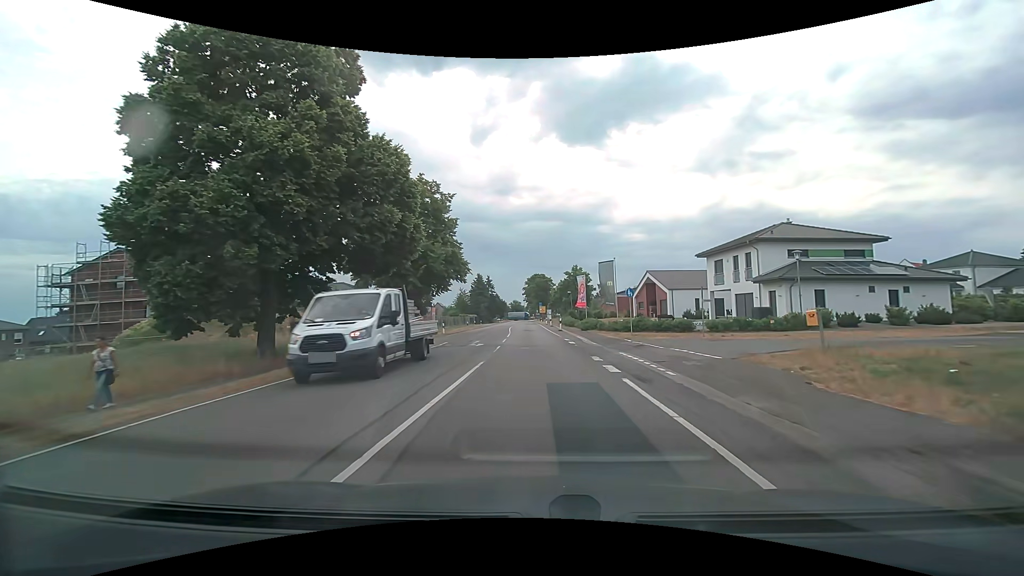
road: secondary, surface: asphalt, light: Day
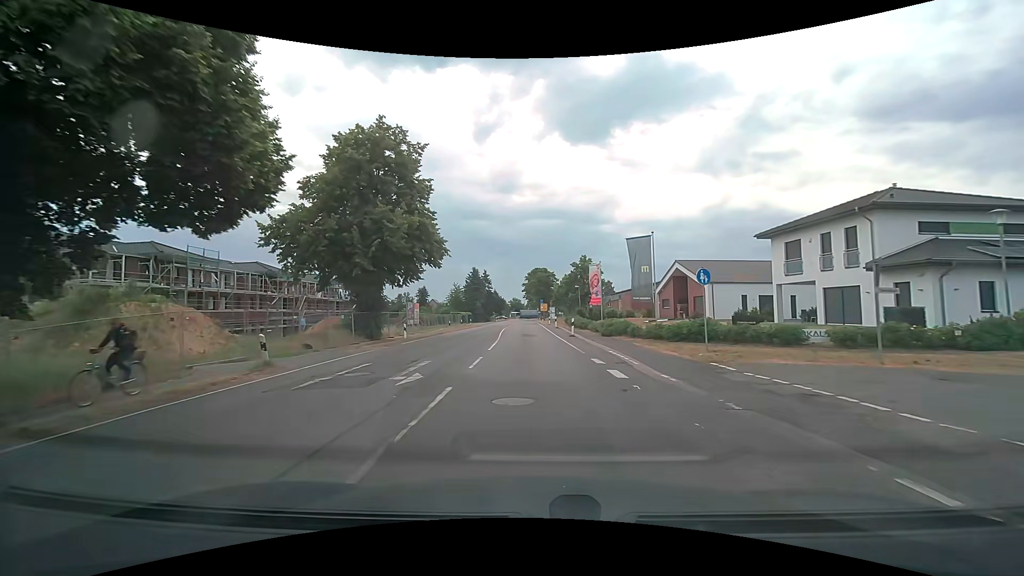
(0.0, +13.2) m; 0°
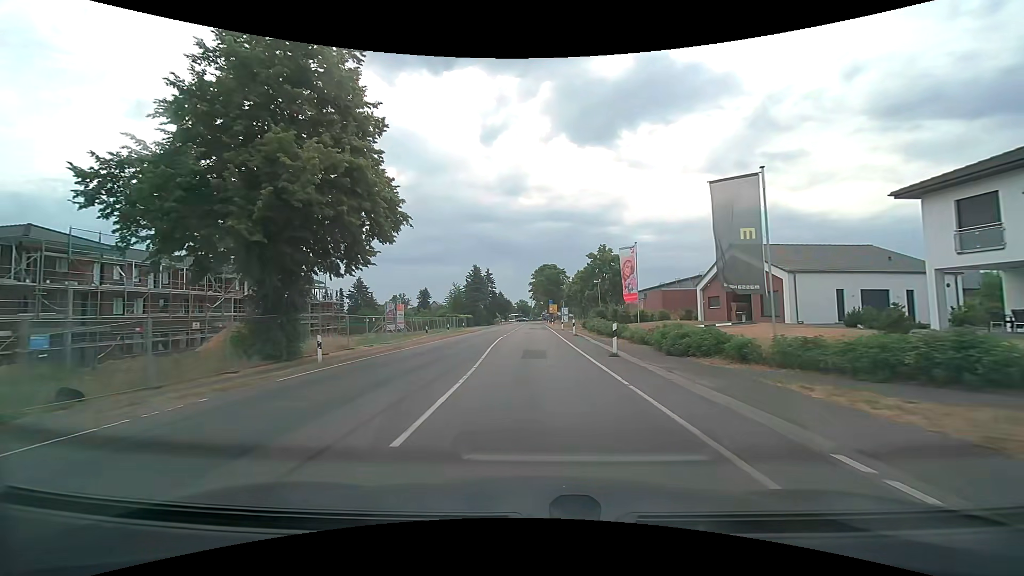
(-0.1, +13.2) m; -1°
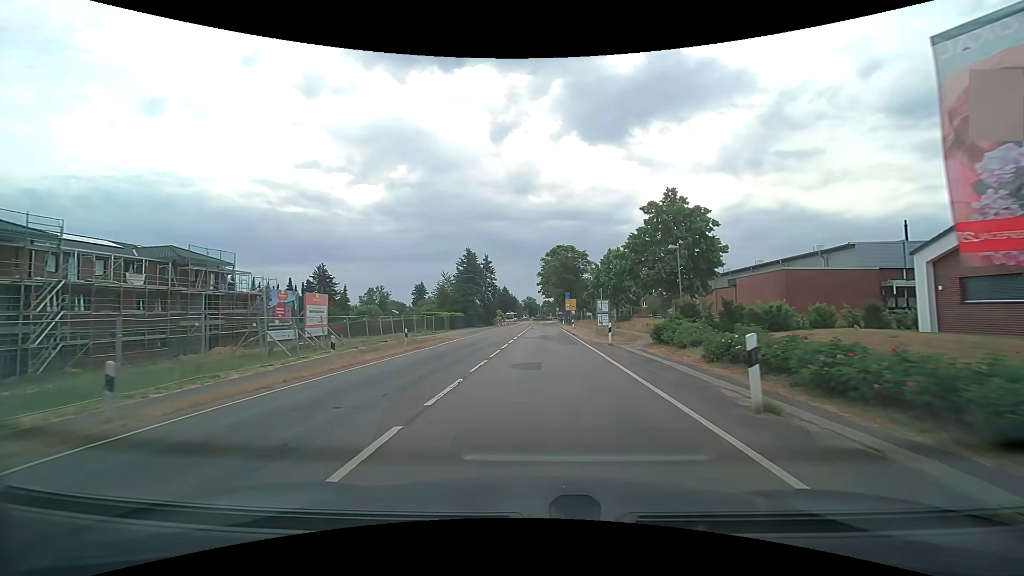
(-0.3, +26.5) m; -1°
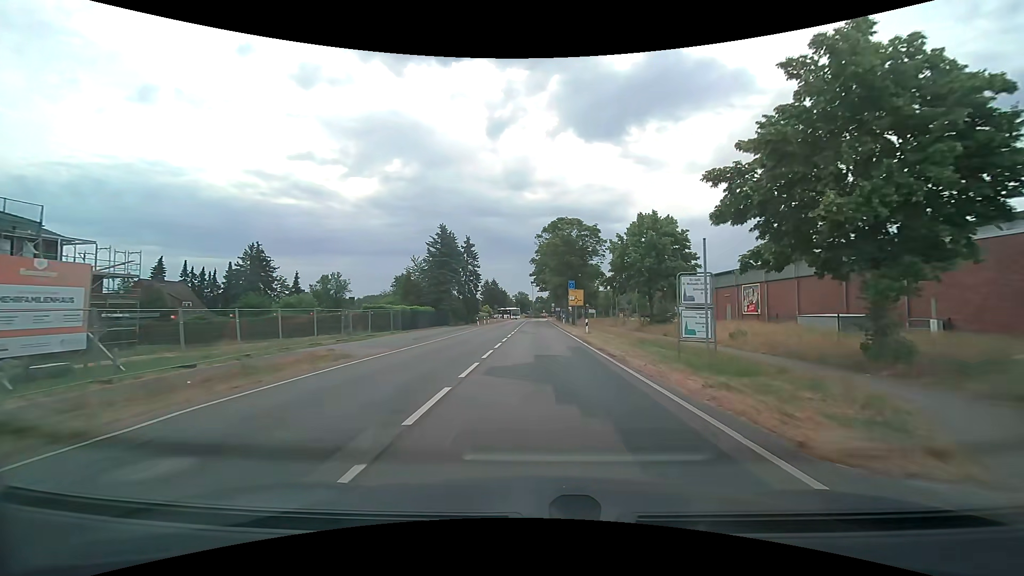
(+0.1, +20.1) m; +1°
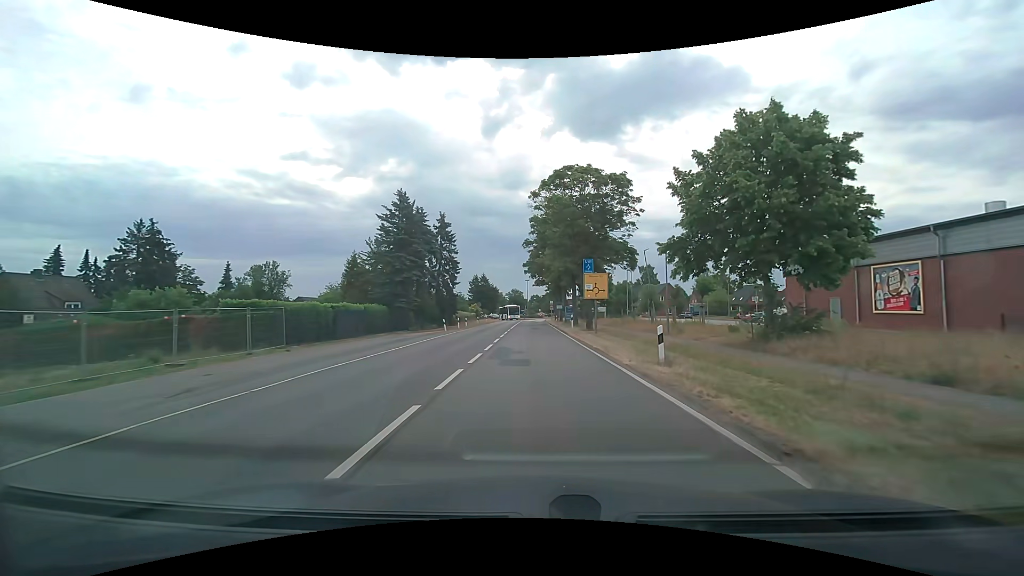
(+0.2, +19.8) m; +1°
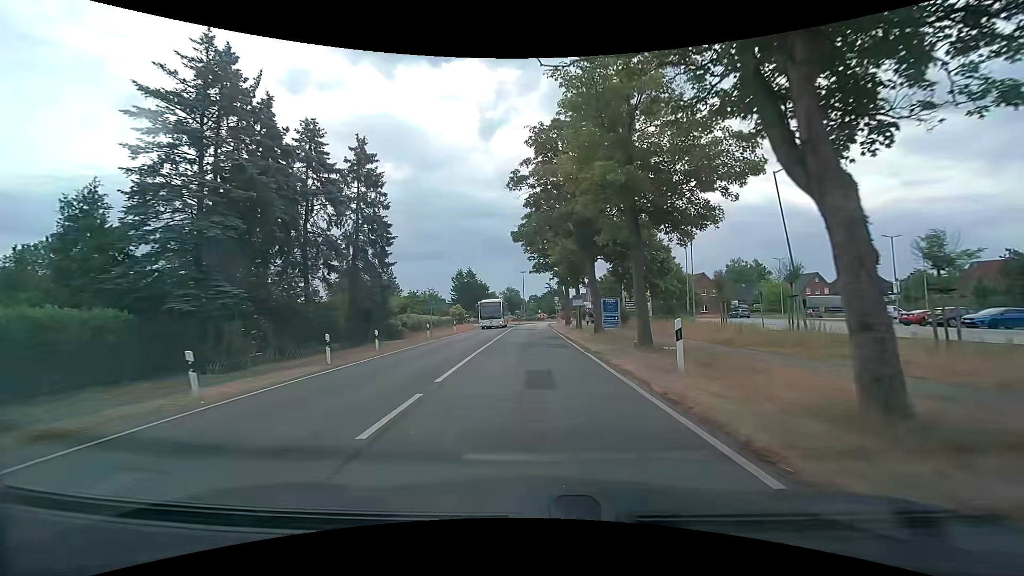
(0.0, +30.2) m; 0°
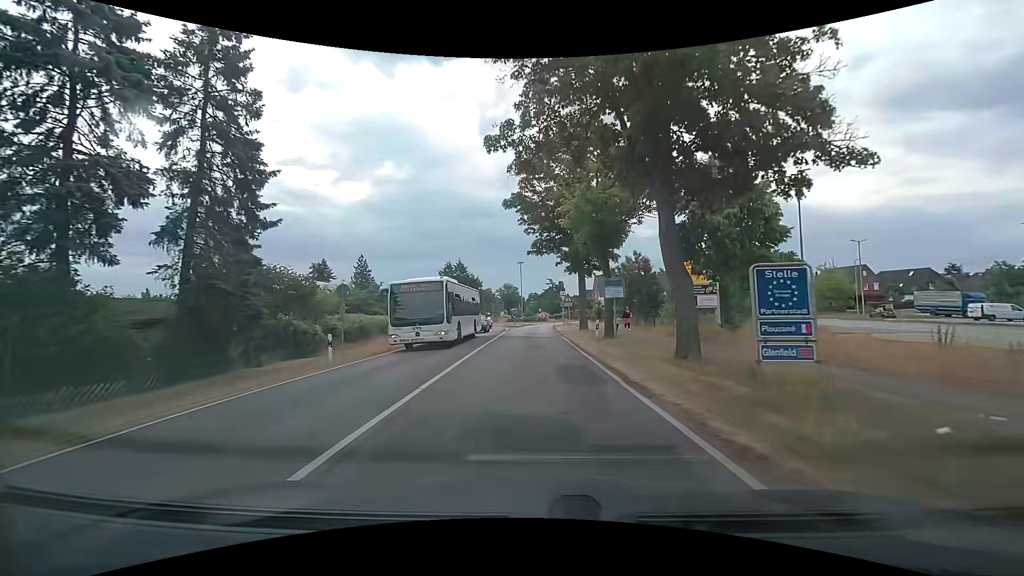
(-0.1, +16.9) m; 0°
(0, +10) (0, +20) (0, +30) (0, +40) (0, +50) (+1, +60) (+3, +70) (+7, +79) (+7, +89) (+2, +97) m
